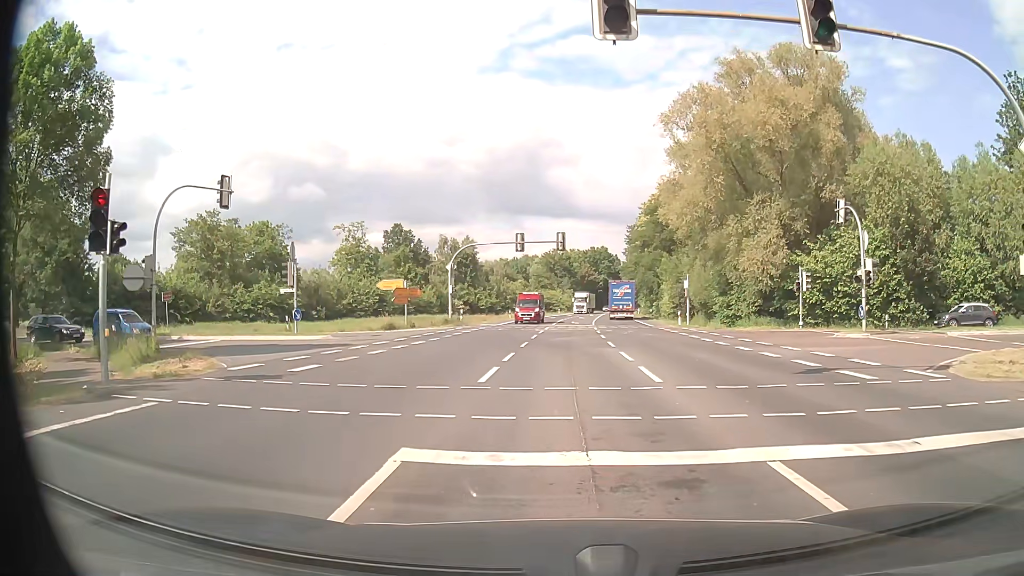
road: primary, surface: asphalt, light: Day
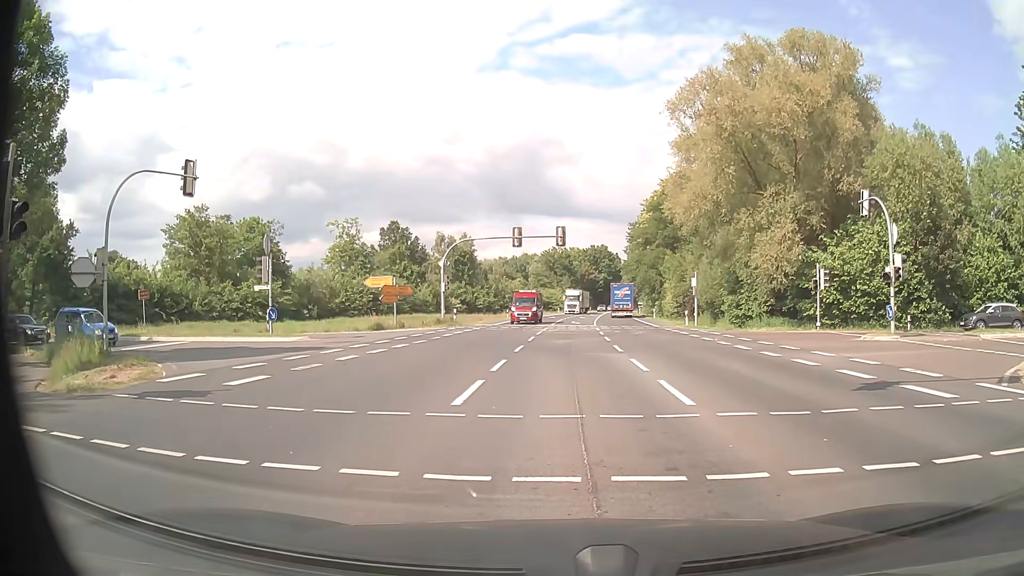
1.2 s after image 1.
(0.0, +2.6) m; 0°
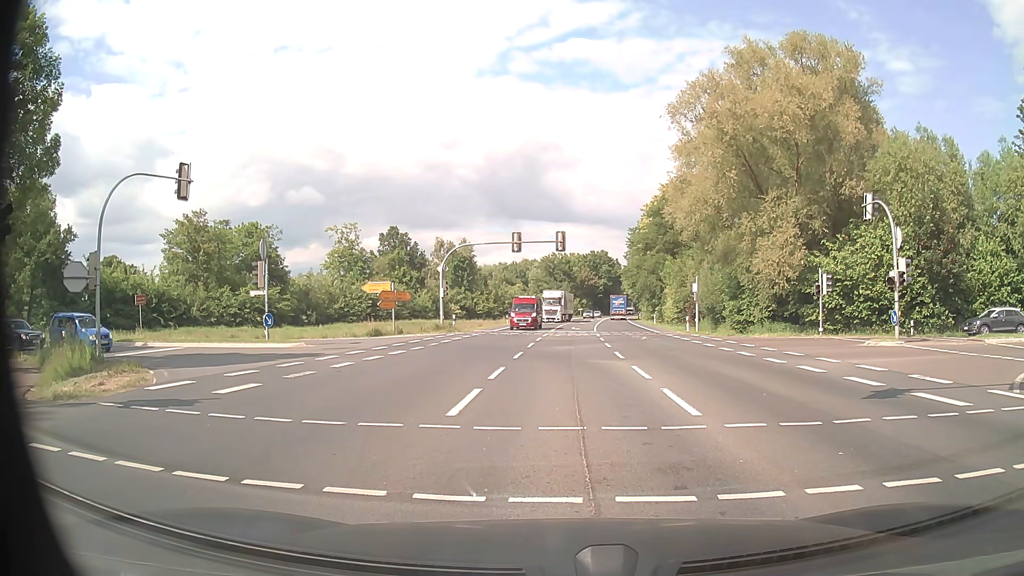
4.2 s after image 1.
(0.0, +0.4) m; 0°
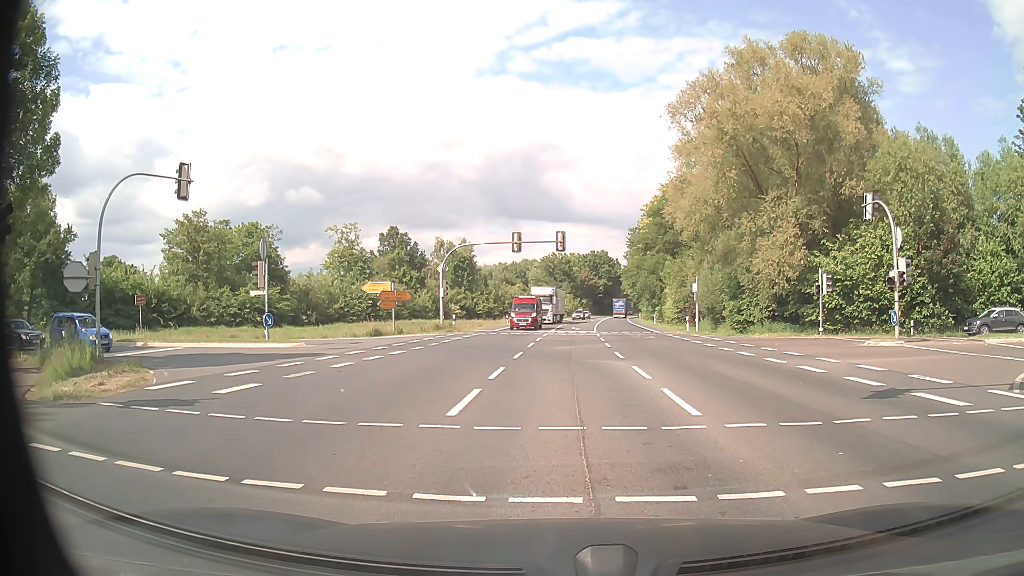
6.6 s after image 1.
(0.0, 0.0) m; 0°
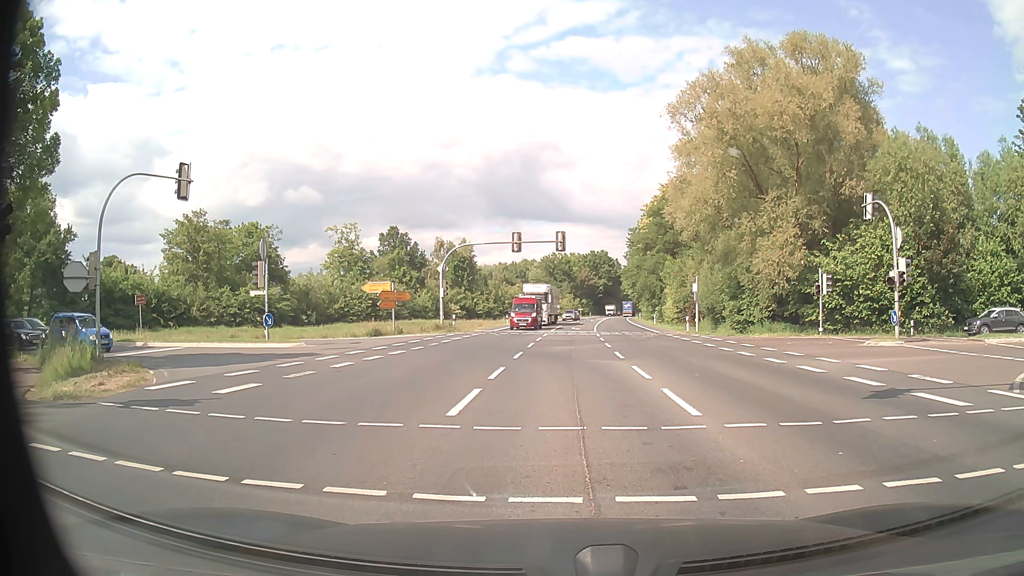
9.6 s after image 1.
(0.0, 0.0) m; 0°
